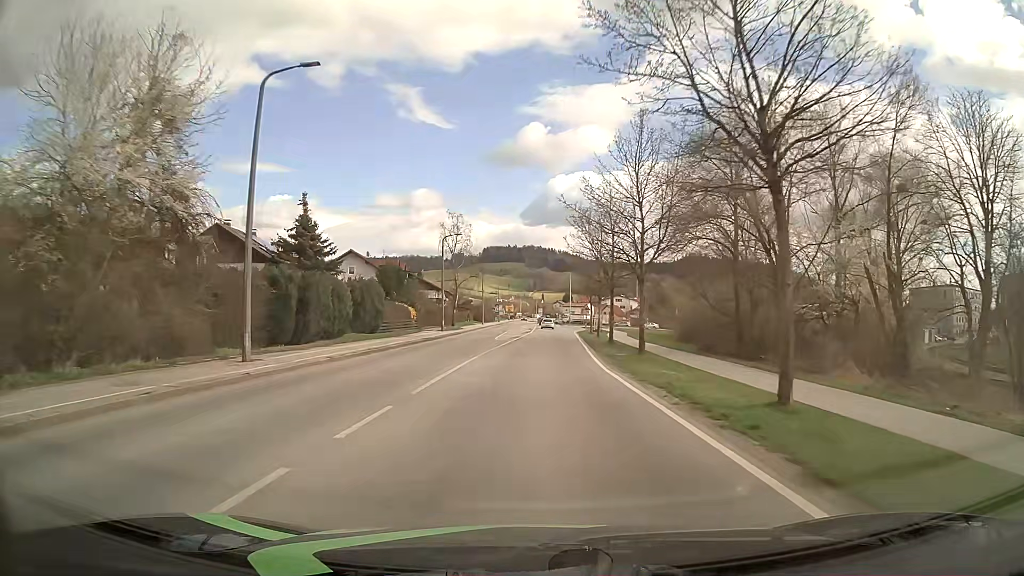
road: secondary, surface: asphalt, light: Day
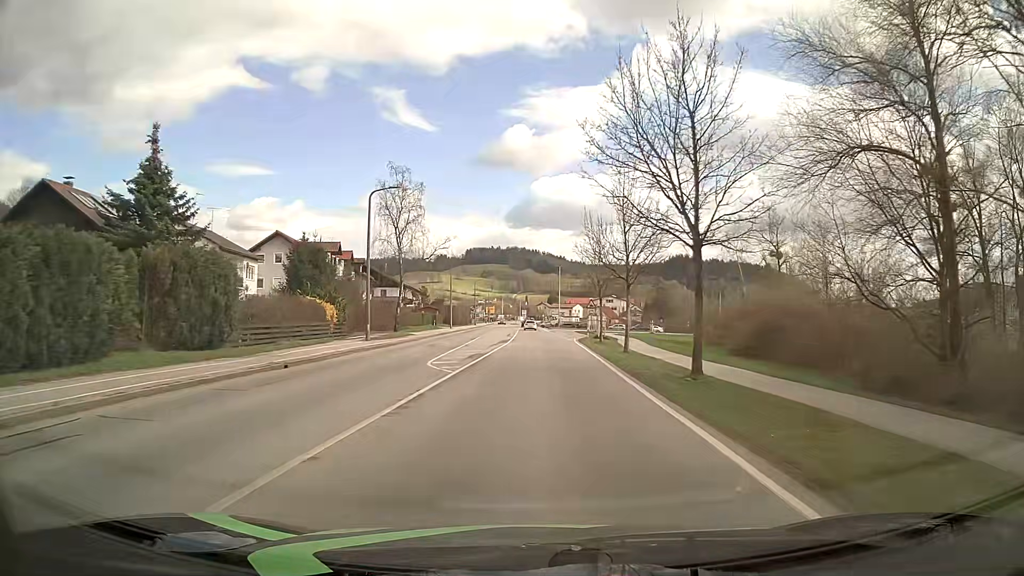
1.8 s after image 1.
(+0.2, +23.9) m; +1°
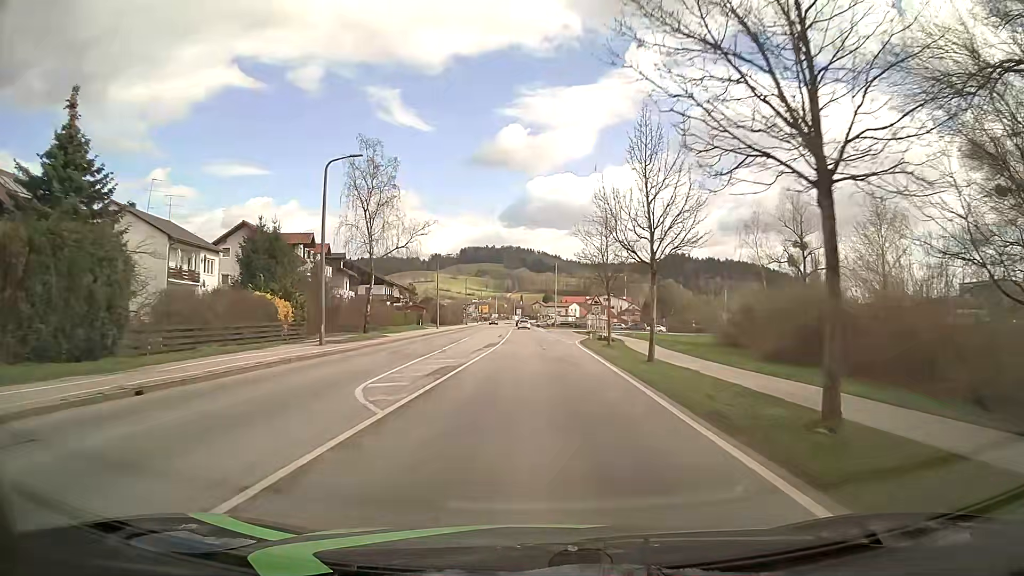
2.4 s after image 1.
(0.0, +7.9) m; 0°
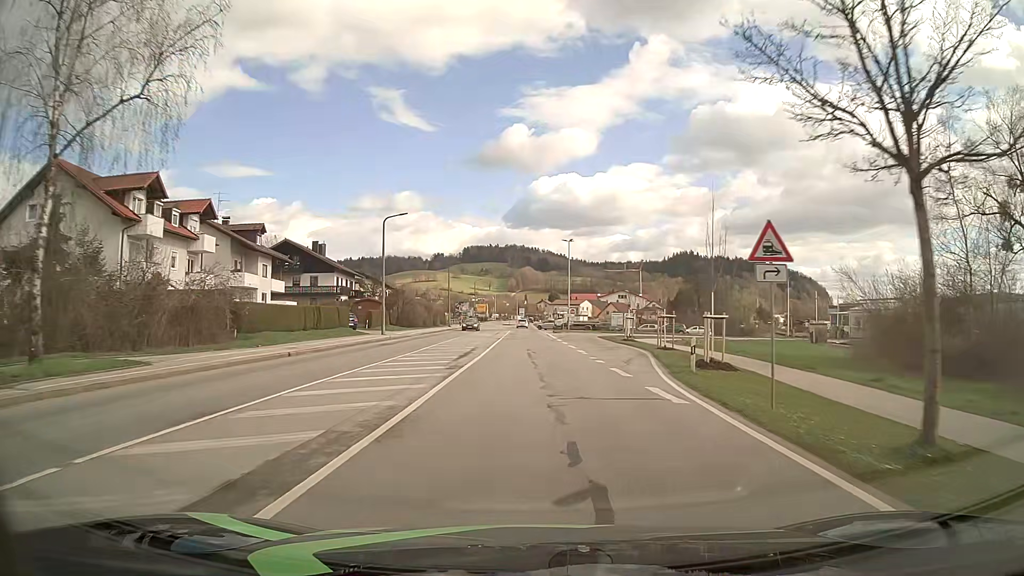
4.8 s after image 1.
(0.0, +31.7) m; 0°
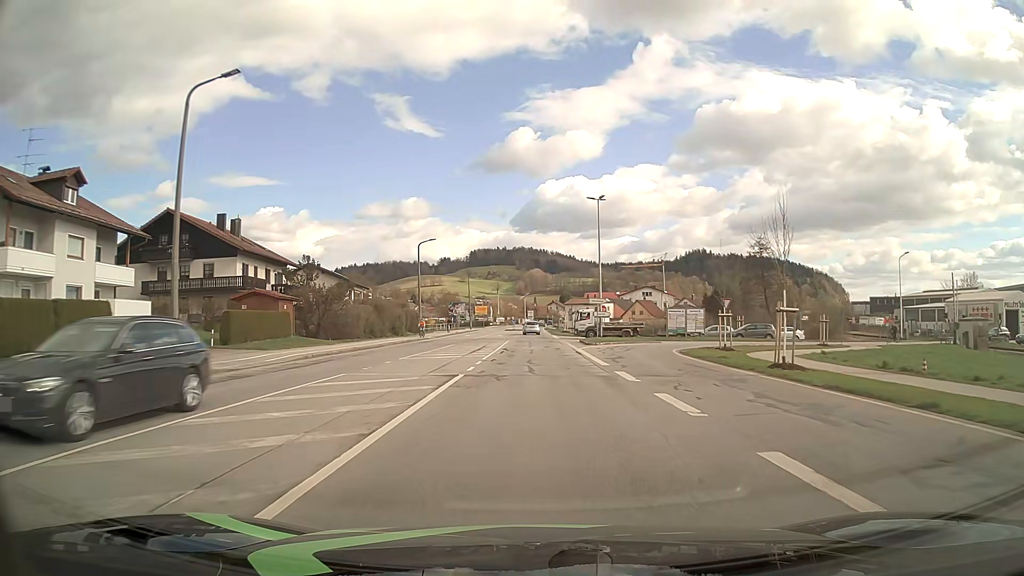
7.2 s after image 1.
(-0.3, +31.7) m; -1°
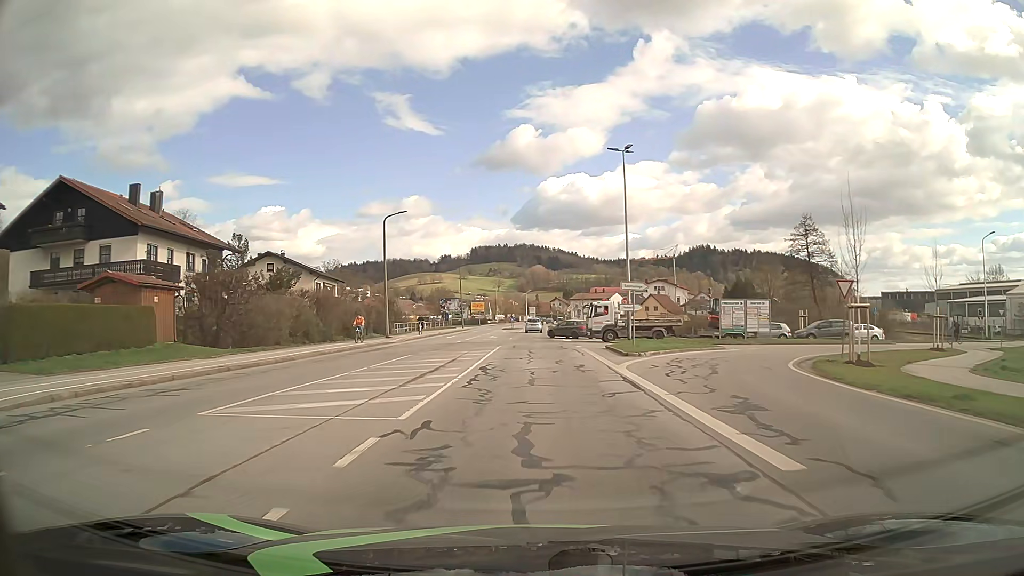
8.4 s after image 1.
(0.0, +15.8) m; 0°
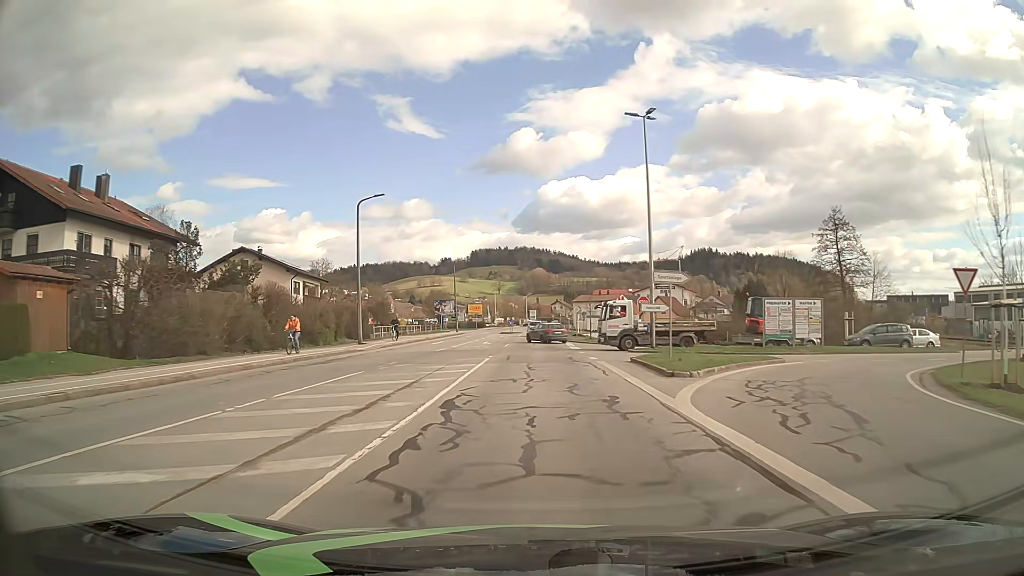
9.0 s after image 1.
(0.0, +7.9) m; 0°
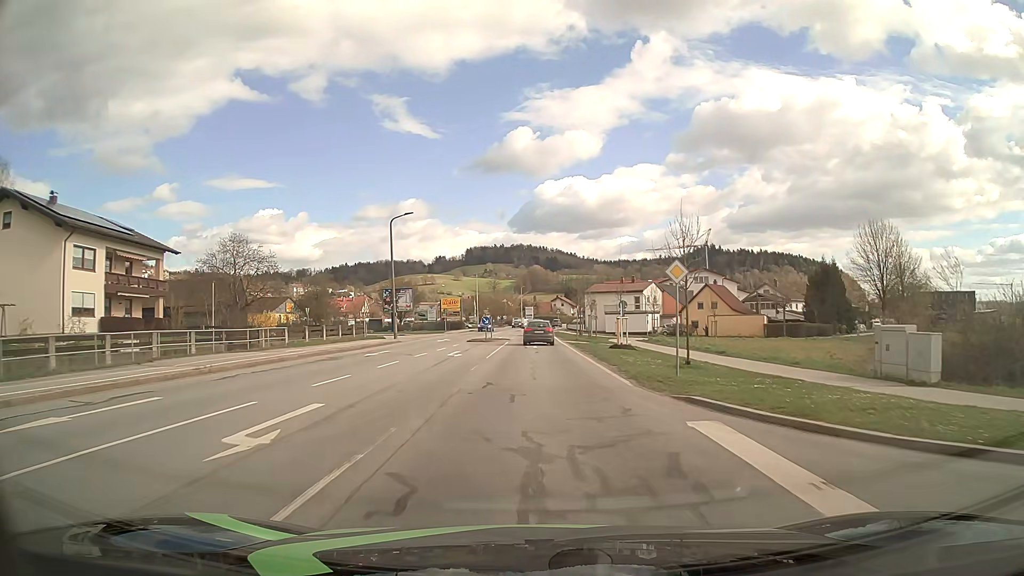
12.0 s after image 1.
(0.0, +38.7) m; 0°
(0, +10) (0, +20) (0, +30) (0, +40) (0, +50) (0, +60) (0, +70) (0, +80) (+1, +90) (+1, +100) m
